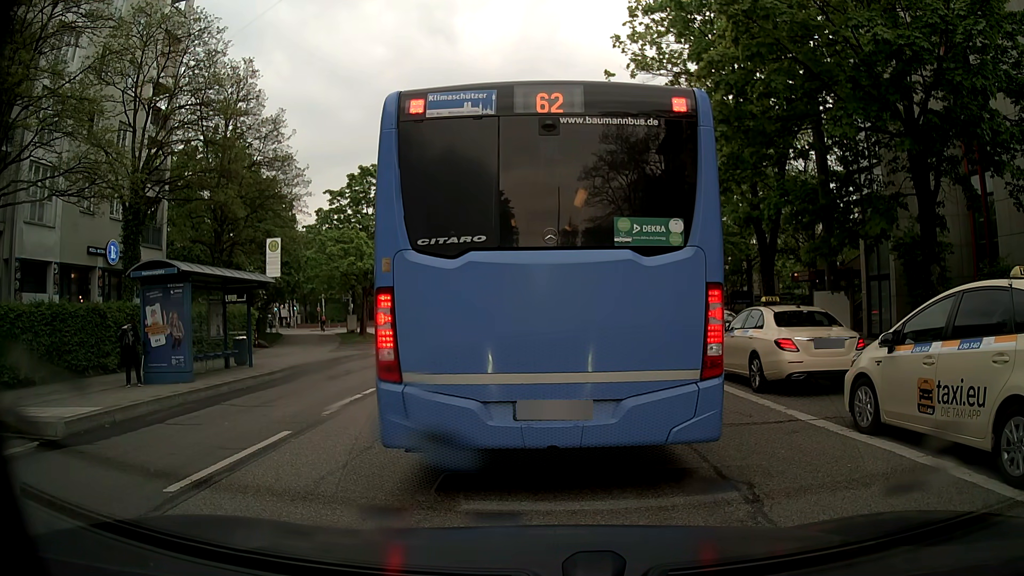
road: tertiary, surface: asphalt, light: Day
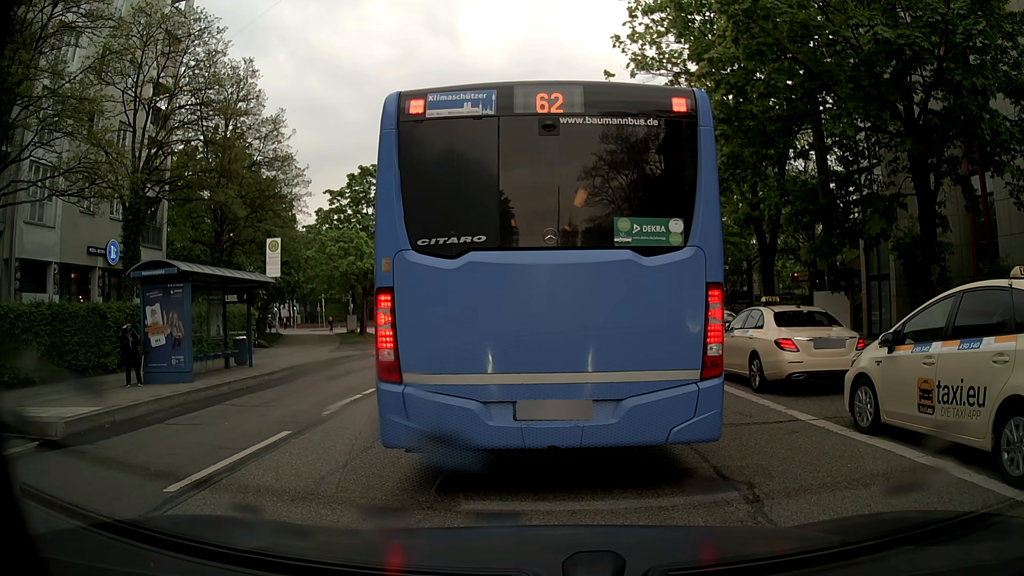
(0.0, 0.0) m; 0°
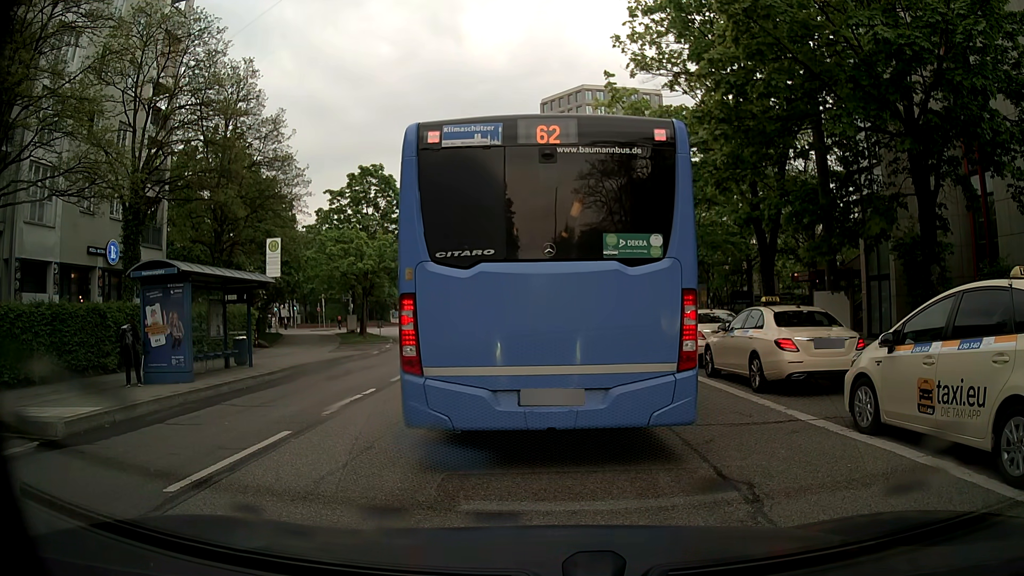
(0.0, 0.0) m; 0°
